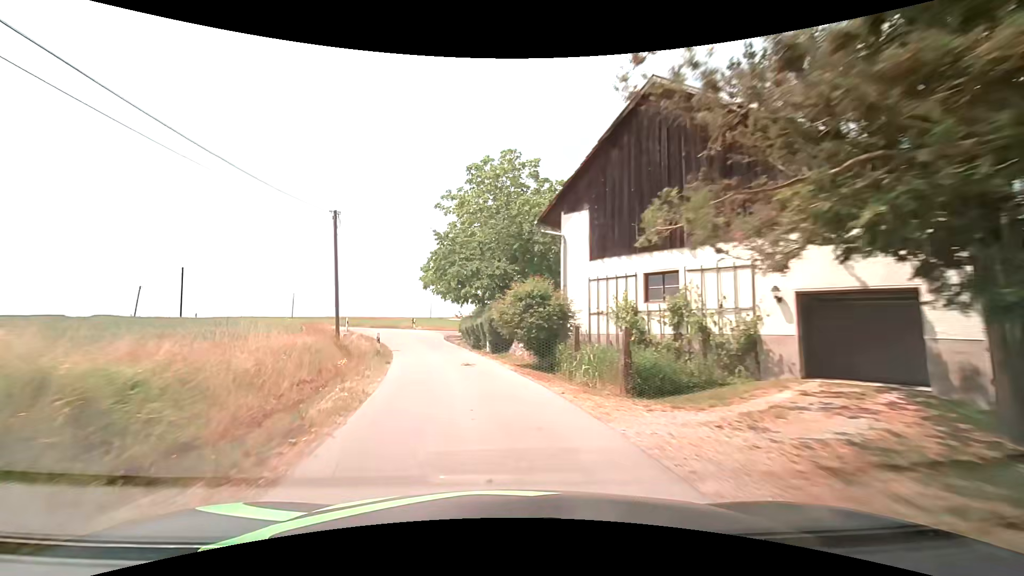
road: unclassified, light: Day
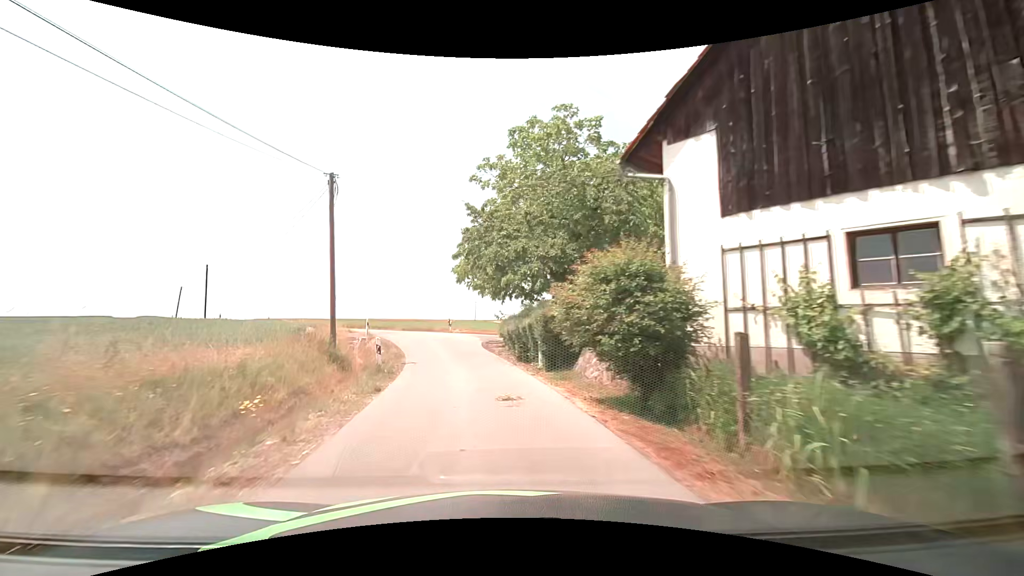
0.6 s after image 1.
(-0.3, +7.3) m; -5°
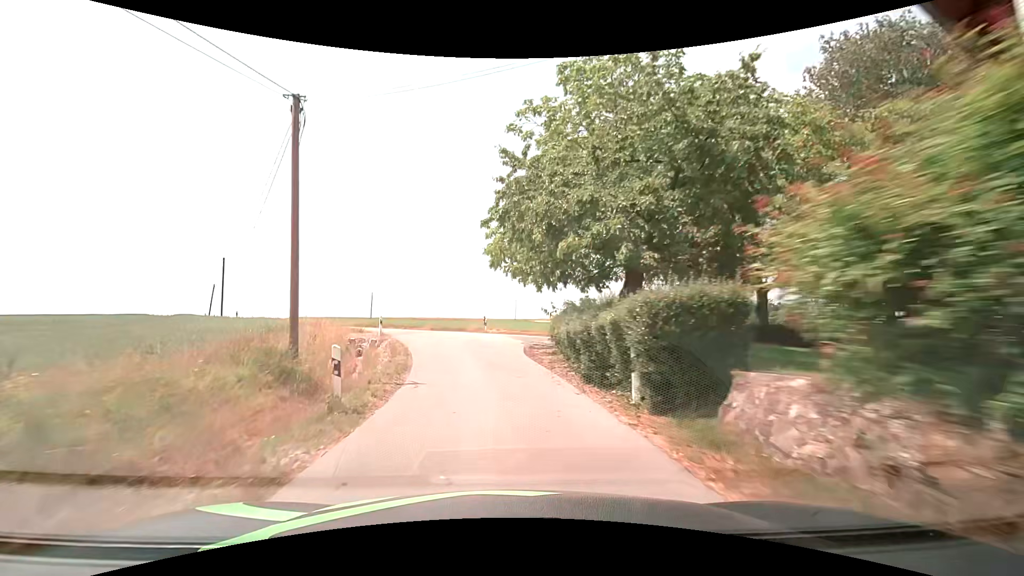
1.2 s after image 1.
(-0.3, +6.8) m; -6°
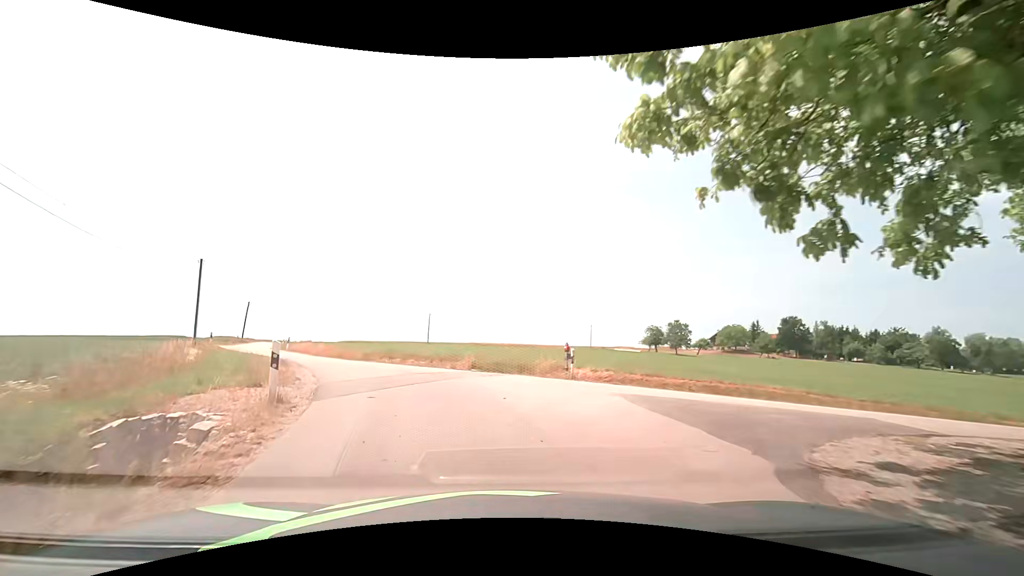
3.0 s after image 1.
(-0.9, +17.0) m; -7°
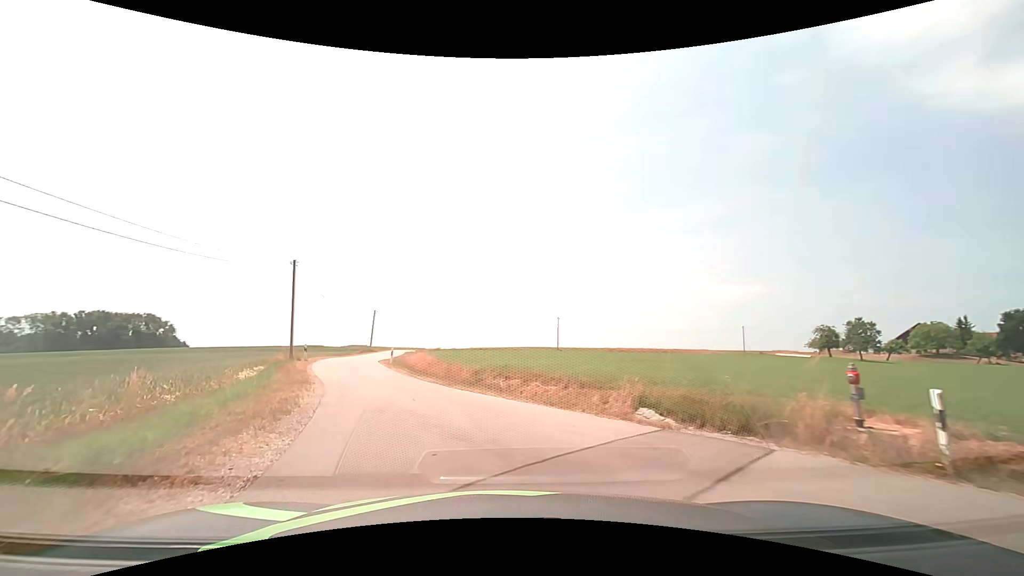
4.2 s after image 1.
(-1.0, +9.2) m; -14°
(-1, +10) (-5, +19) (-8, +29) (-11, +38) (-13, +48) (-15, +58) (-16, +68) (-18, +78) (-20, +88) (-21, +97) m
